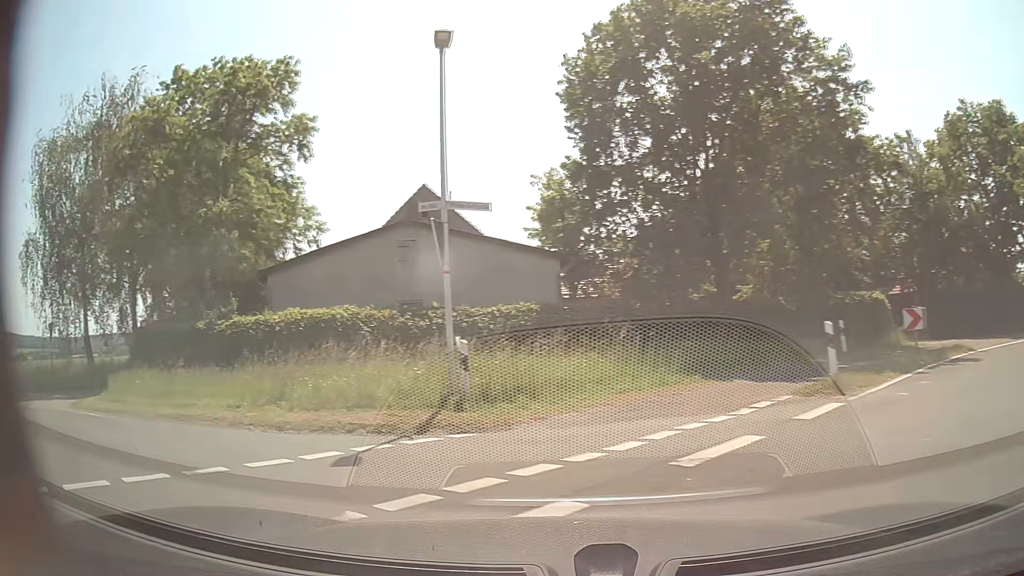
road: tertiary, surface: asphalt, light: Day
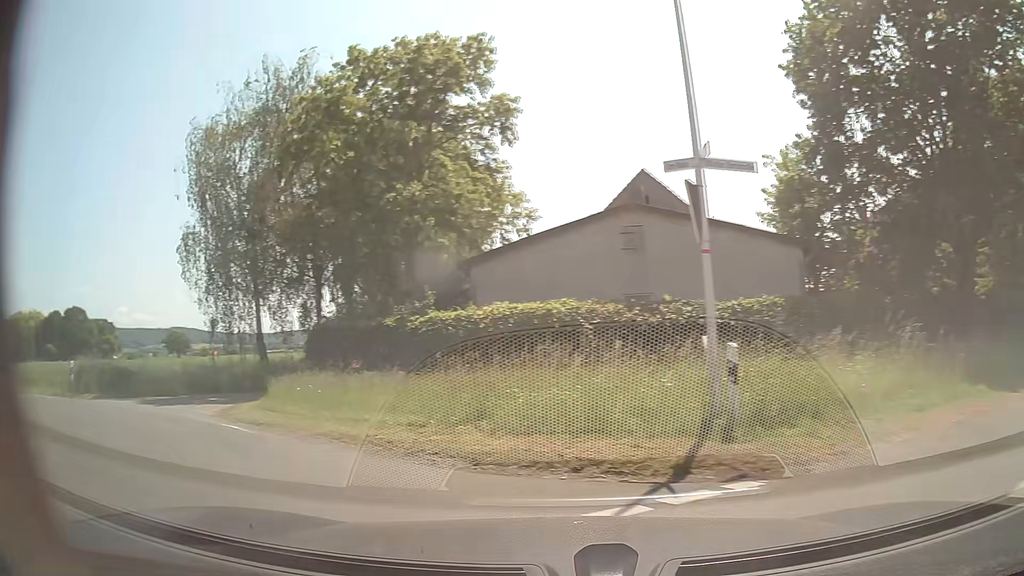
(-0.5, +2.9) m; -19°
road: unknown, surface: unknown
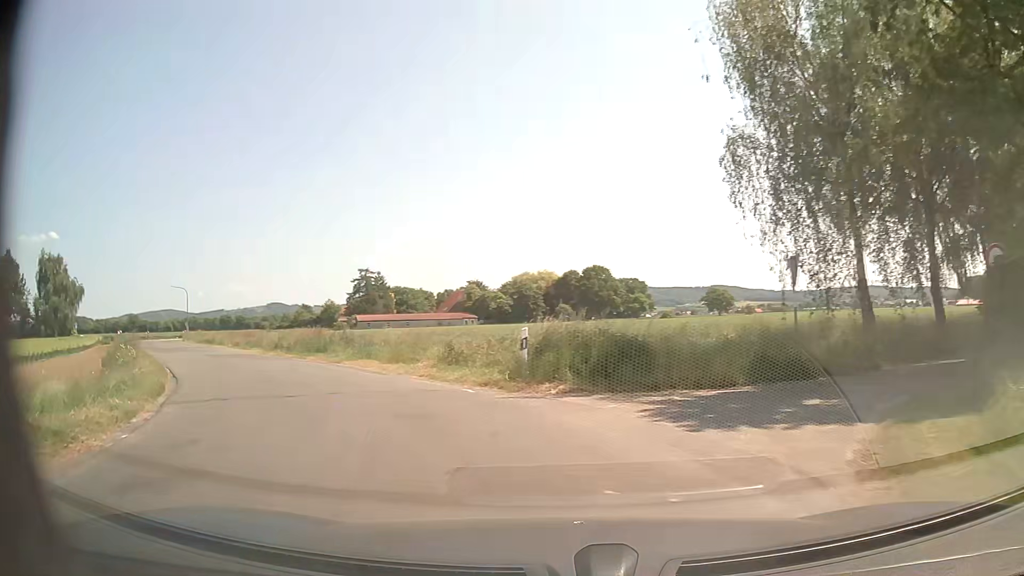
(-4.7, +9.7) m; -46°
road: unclassified
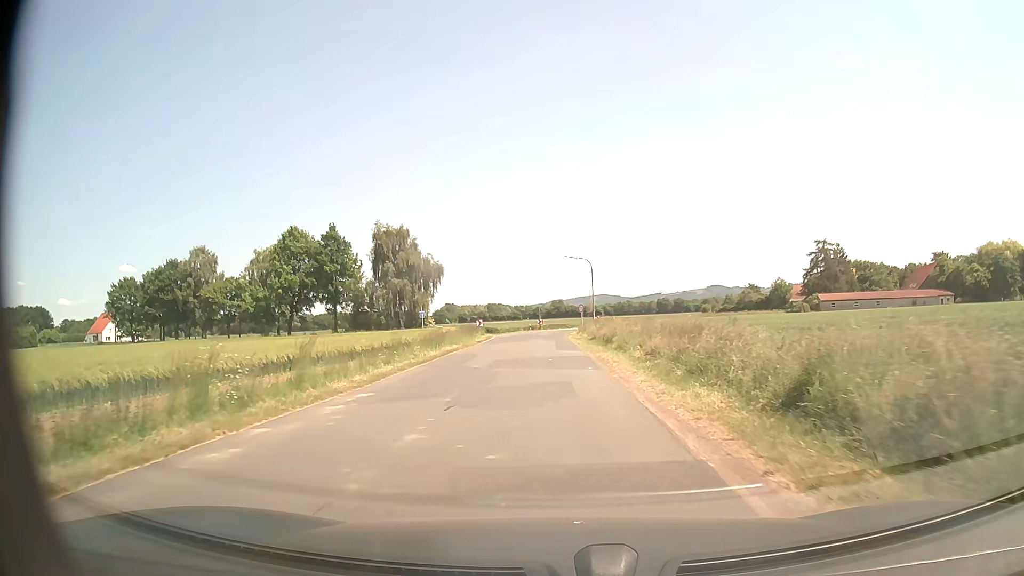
(-11.9, +26.0) m; -39°
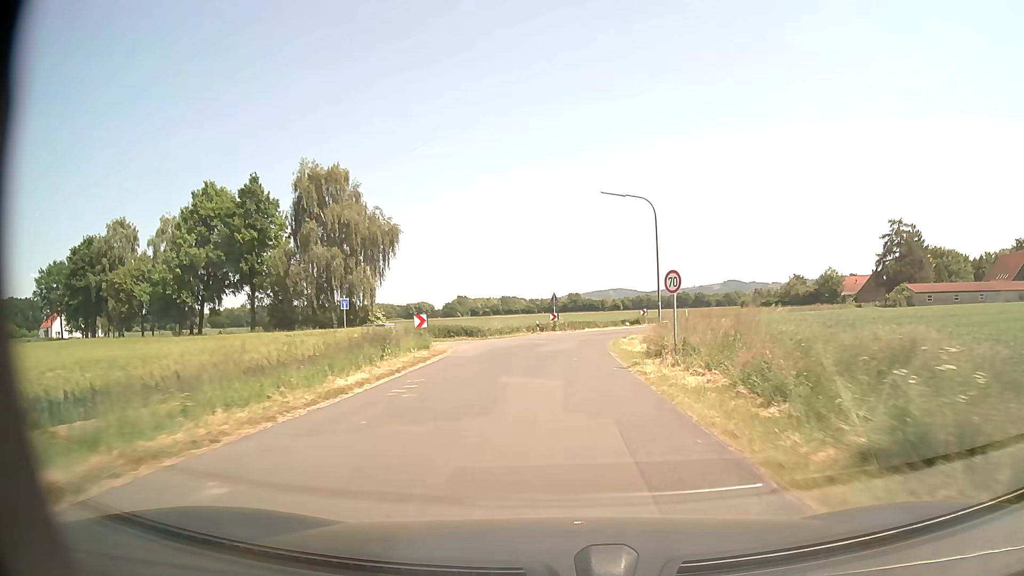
(-0.9, +32.9) m; -2°
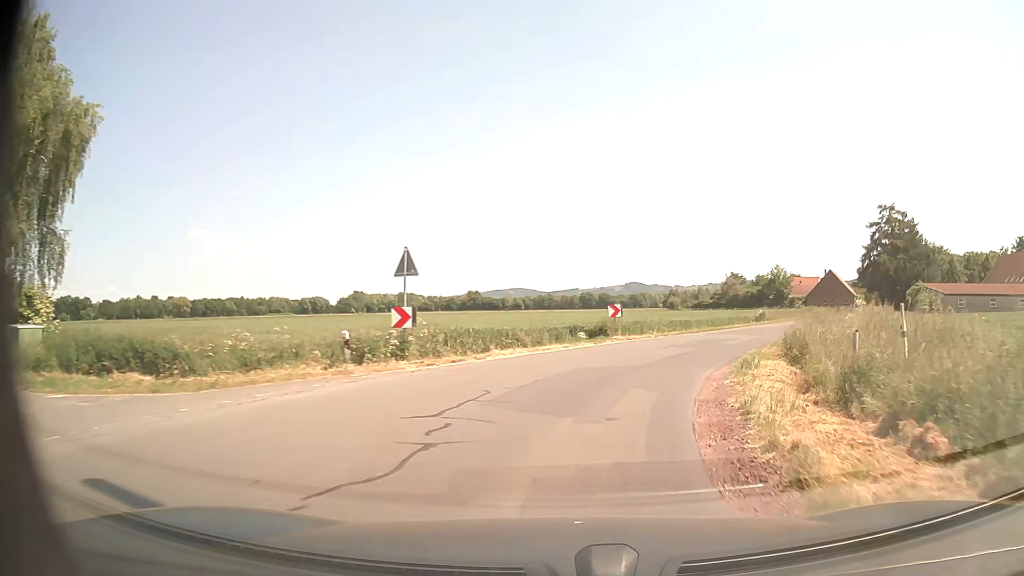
(+0.7, +31.7) m; +7°
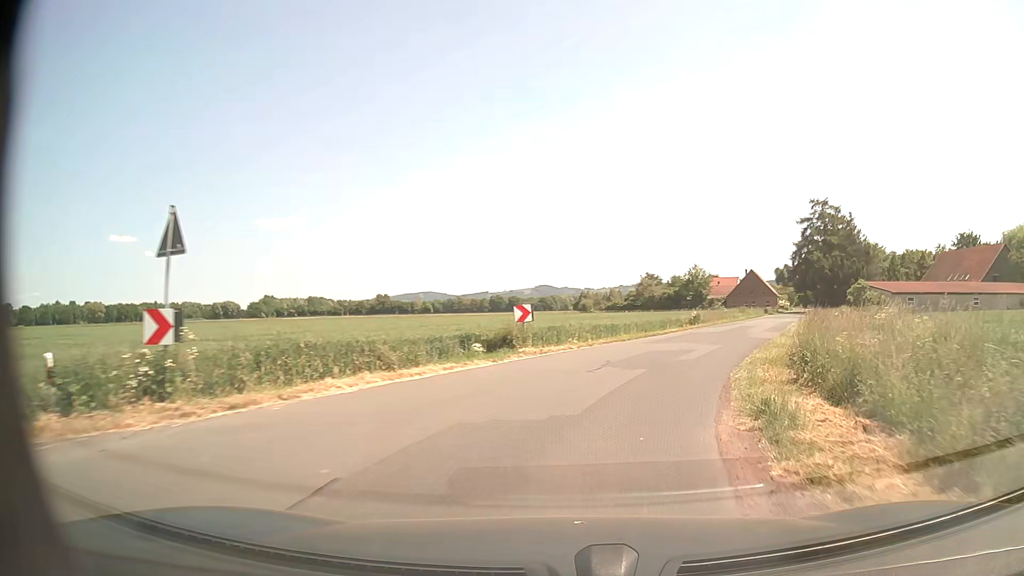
(+0.5, +7.6) m; +7°
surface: asphalt
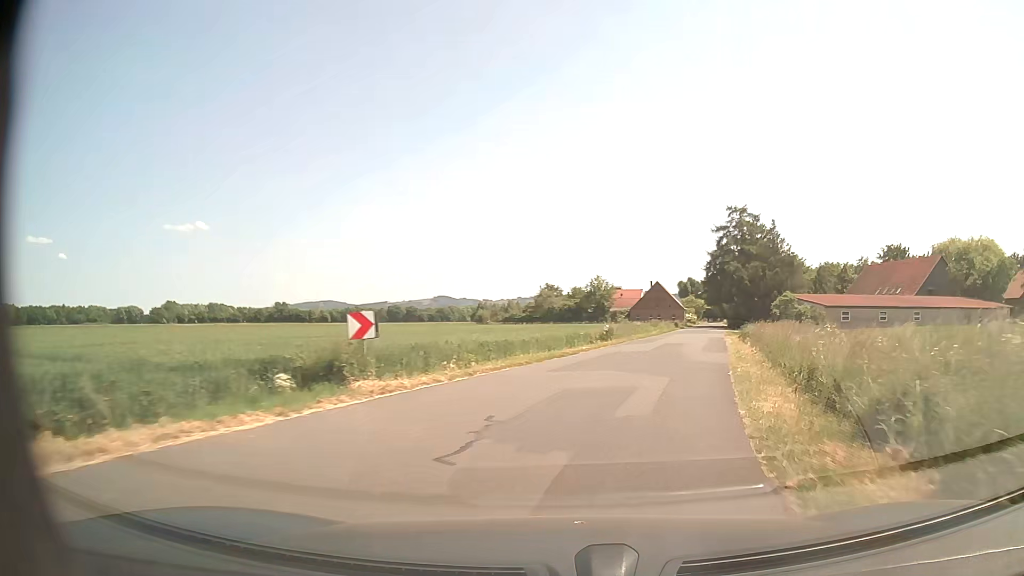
(+0.5, +7.8) m; +8°
(+1, +10) (+3, +20) (+6, +29) (+9, +39) (+12, +48) (+14, +58) (+17, +68) (+20, +77) (+22, +87) (+25, +97) m
